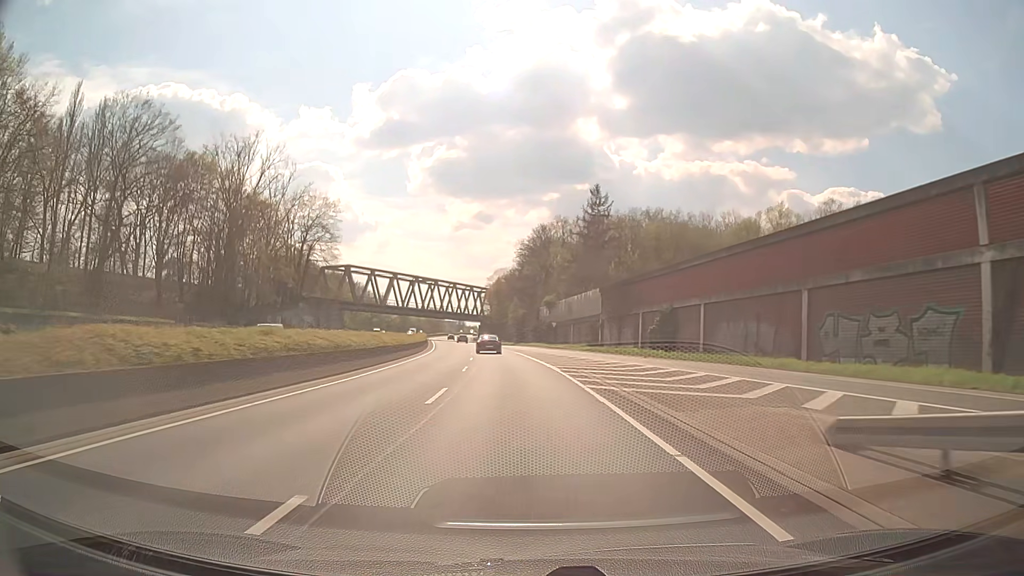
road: trunk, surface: asphalt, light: Day
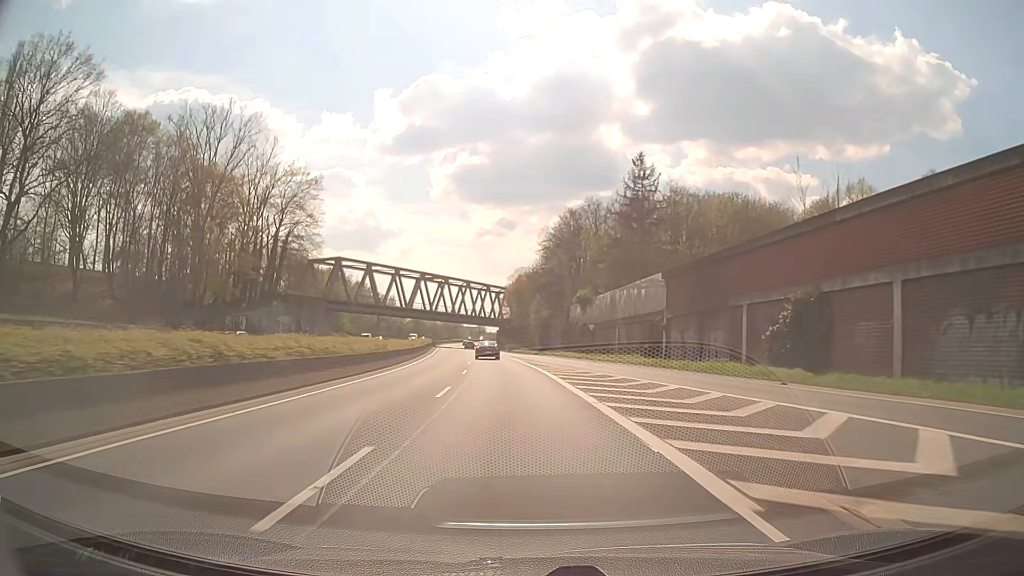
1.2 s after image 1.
(-0.4, +21.3) m; -2°
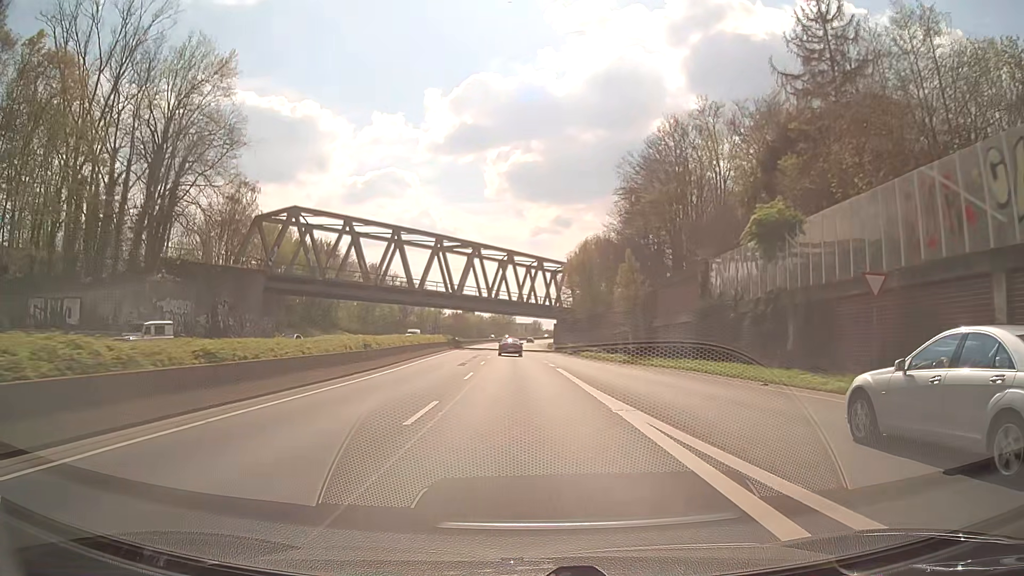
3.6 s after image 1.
(-1.8, +42.6) m; -5°
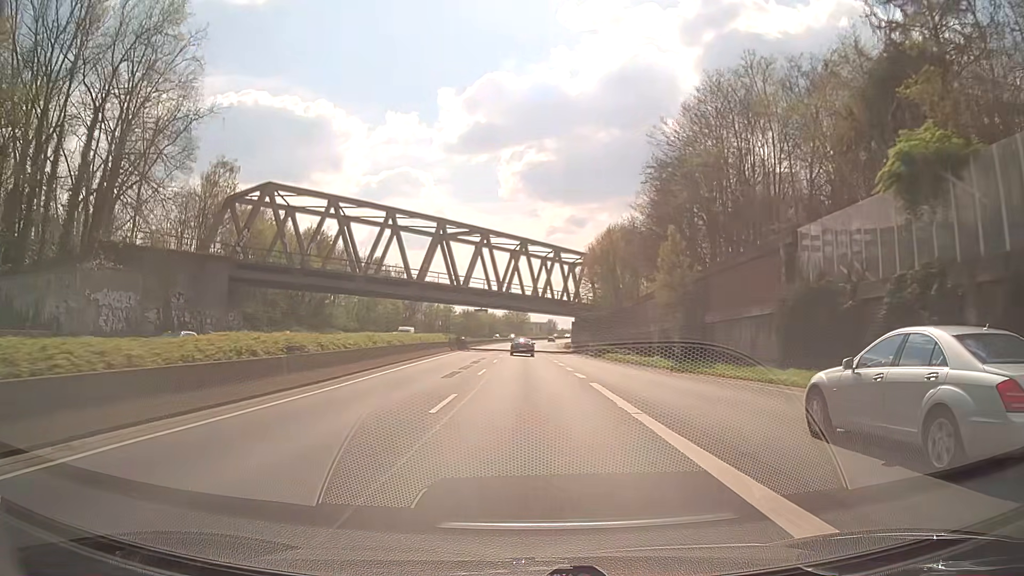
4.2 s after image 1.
(-0.1, +10.7) m; -1°
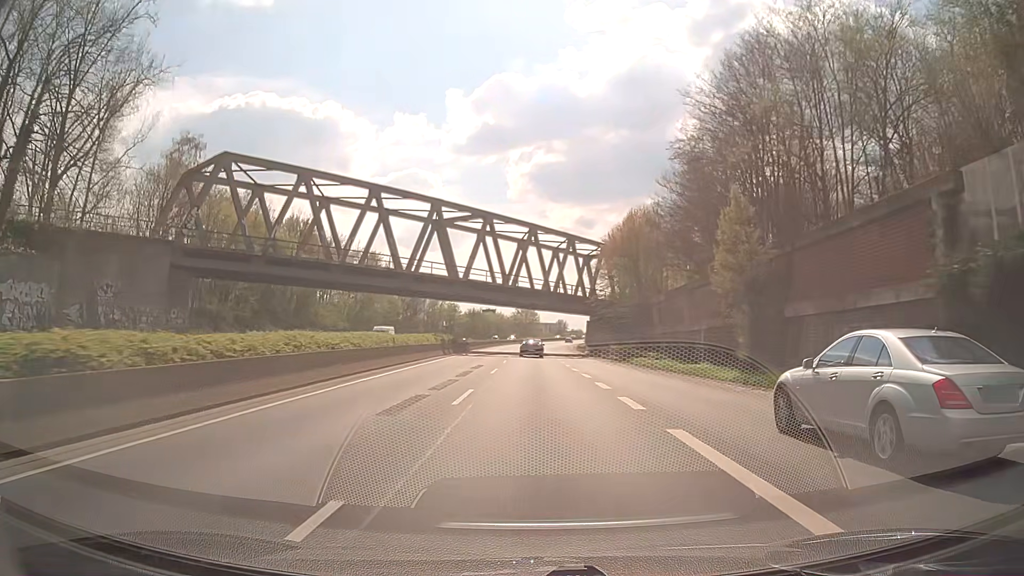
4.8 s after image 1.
(-0.1, +10.7) m; -1°
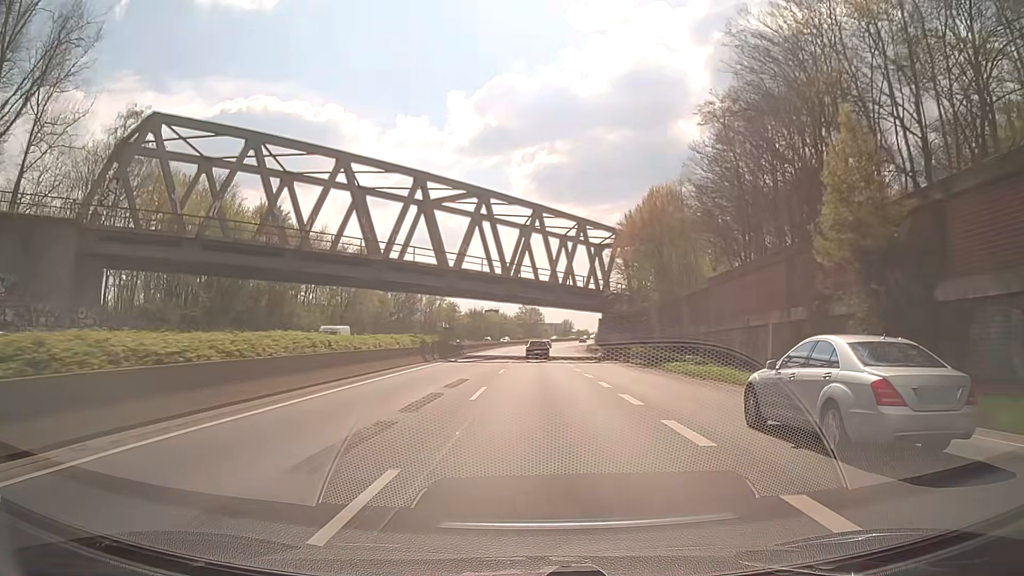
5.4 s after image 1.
(0.0, +10.7) m; 0°
